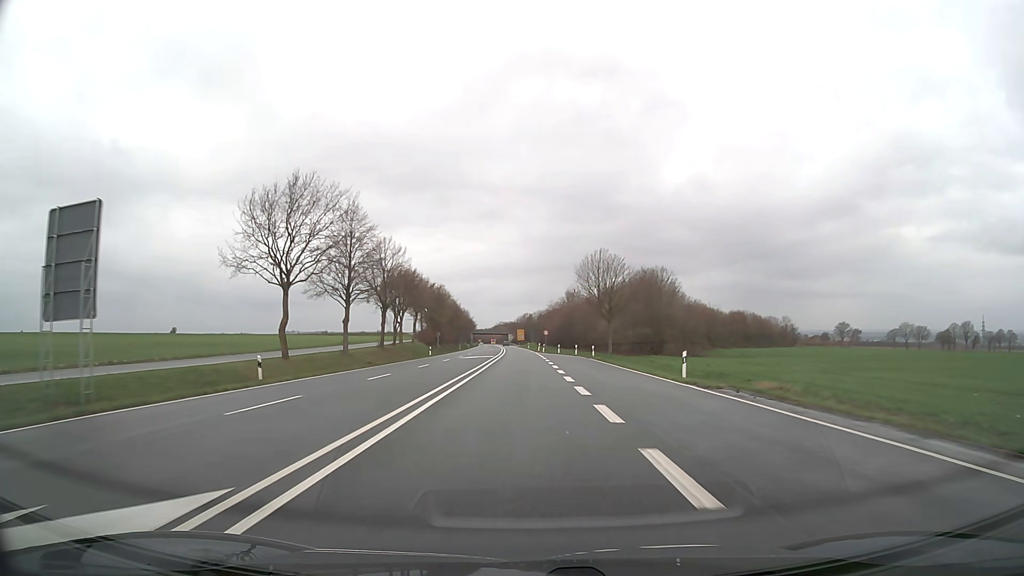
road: trunk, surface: asphalt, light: Day
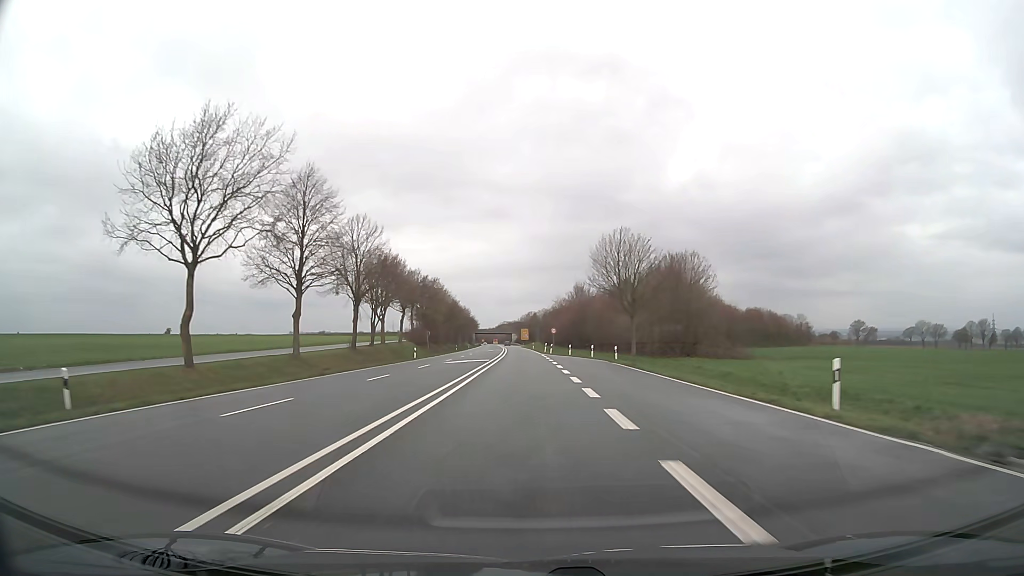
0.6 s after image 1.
(0.0, +12.9) m; 0°
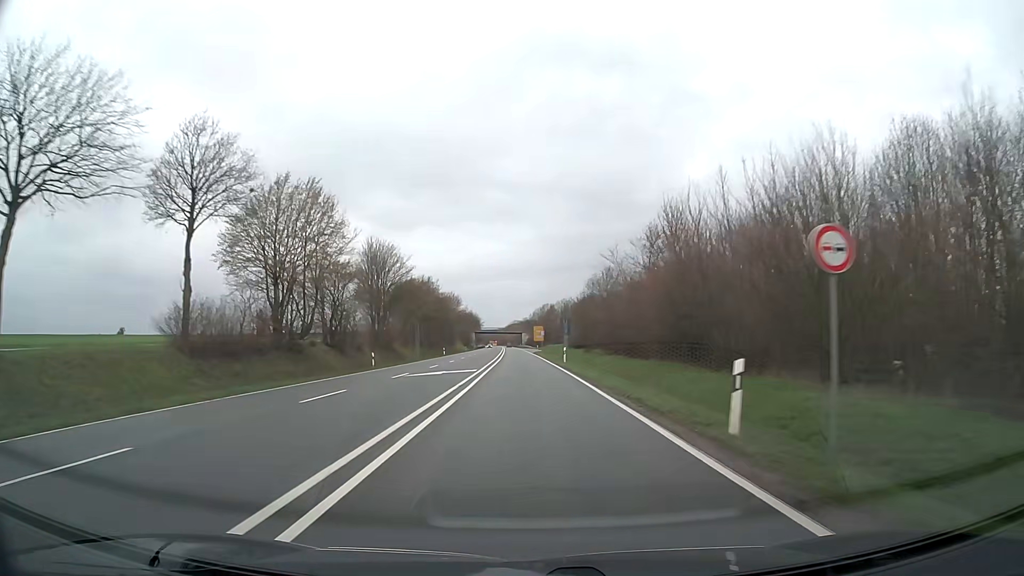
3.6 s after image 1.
(-0.8, +68.6) m; -1°
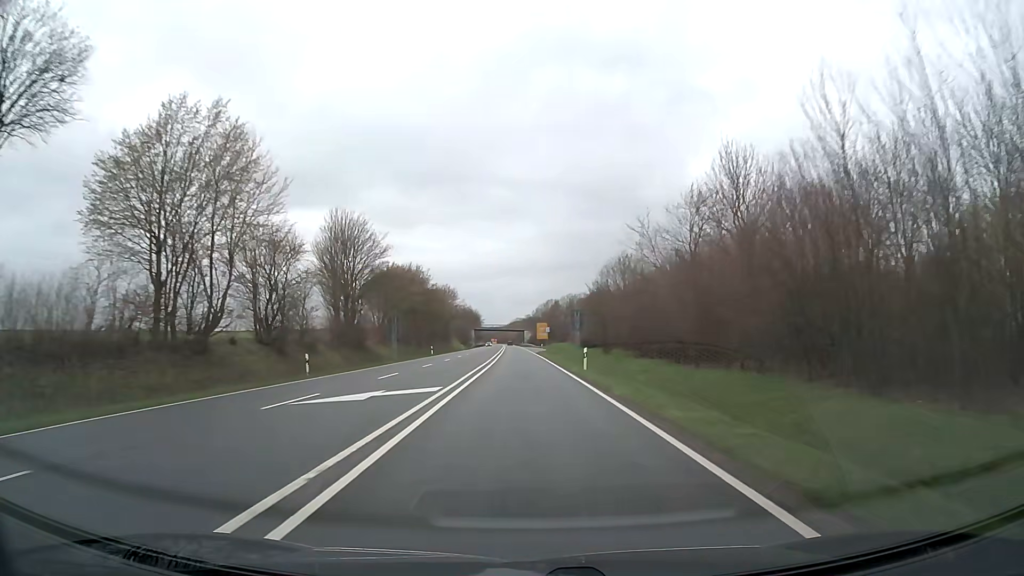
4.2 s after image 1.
(0.0, +14.5) m; 0°
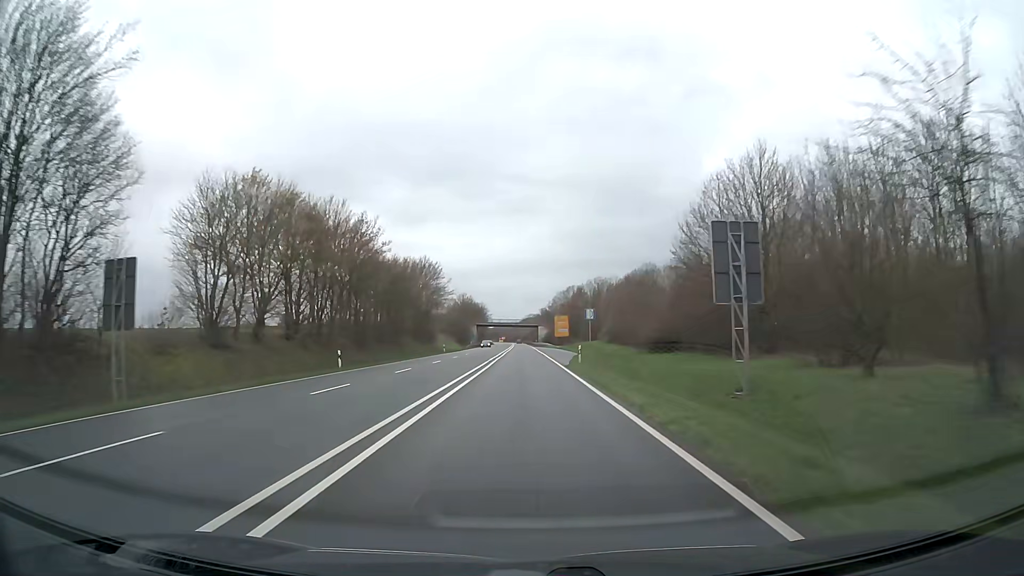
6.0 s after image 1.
(-0.3, +44.8) m; -1°
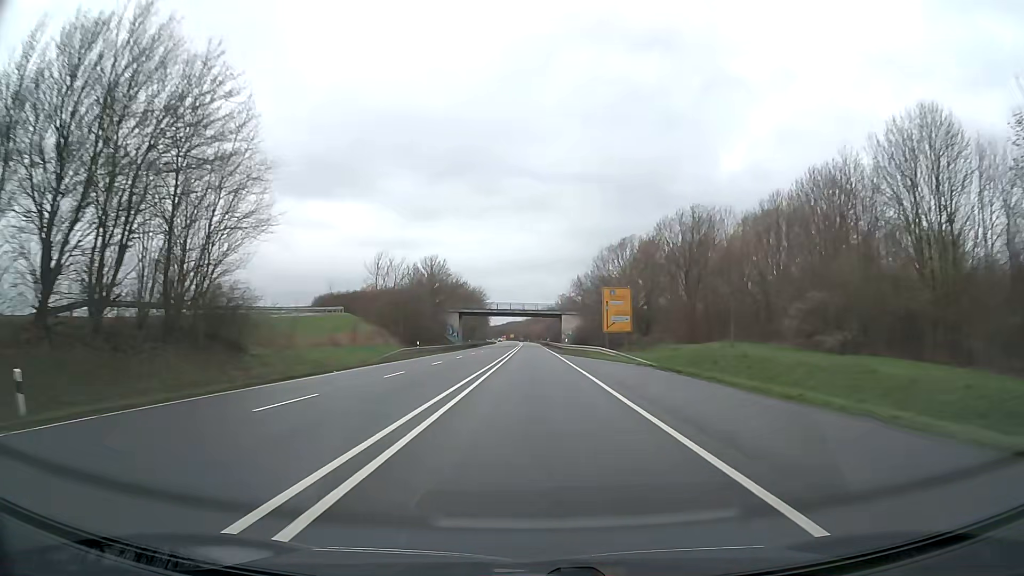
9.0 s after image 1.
(-0.8, +76.9) m; -1°
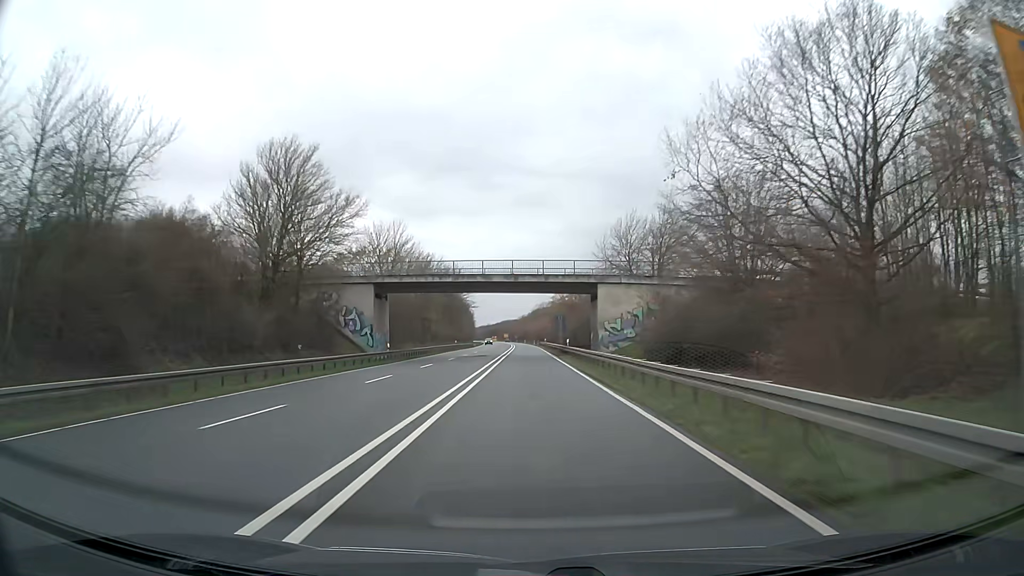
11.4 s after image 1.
(+0.1, +62.5) m; 0°
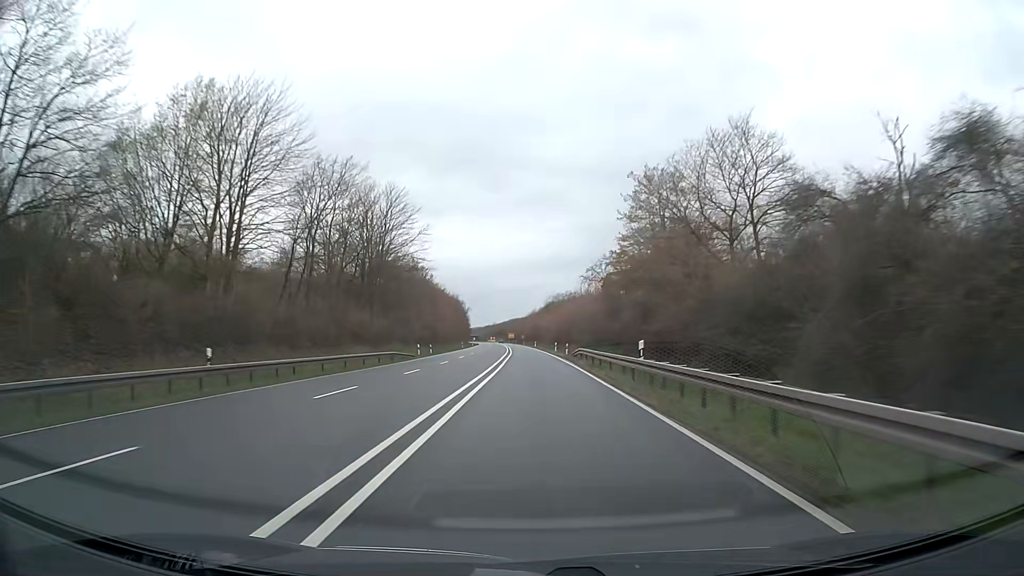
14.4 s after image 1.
(-0.4, +78.8) m; -1°
(0, +10) (0, +20) (0, +30) (0, +40) (0, +50) (0, +60) (0, +70) (0, +80) (0, +90) (0, +100) m
